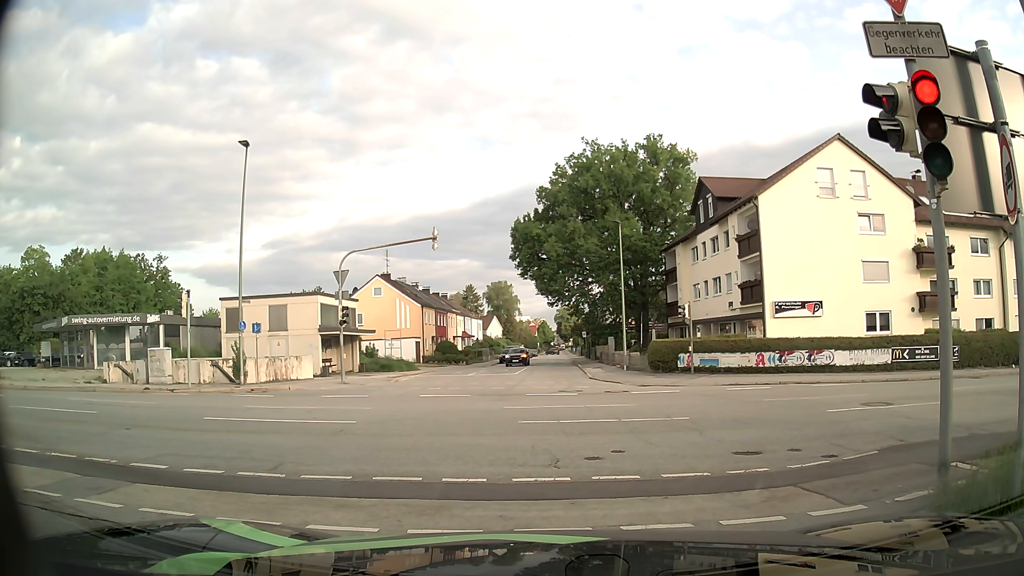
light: Day
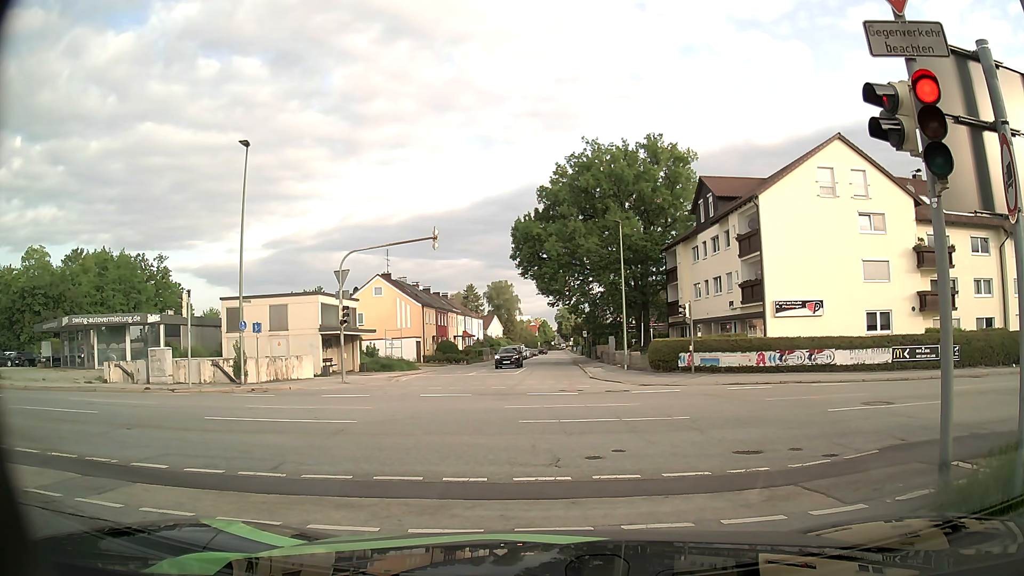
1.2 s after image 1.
(0.0, 0.0) m; 0°
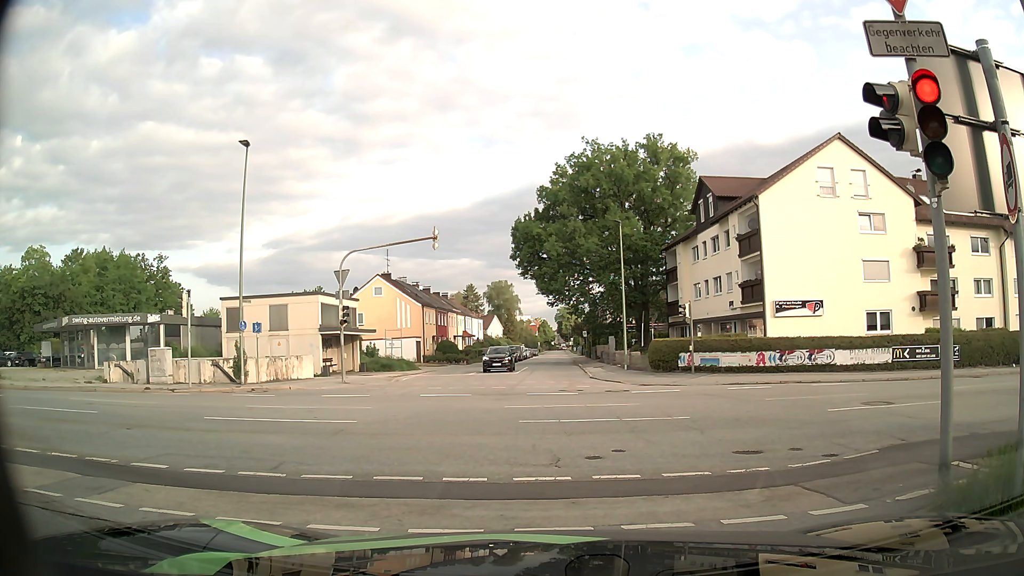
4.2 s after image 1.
(0.0, 0.0) m; 0°
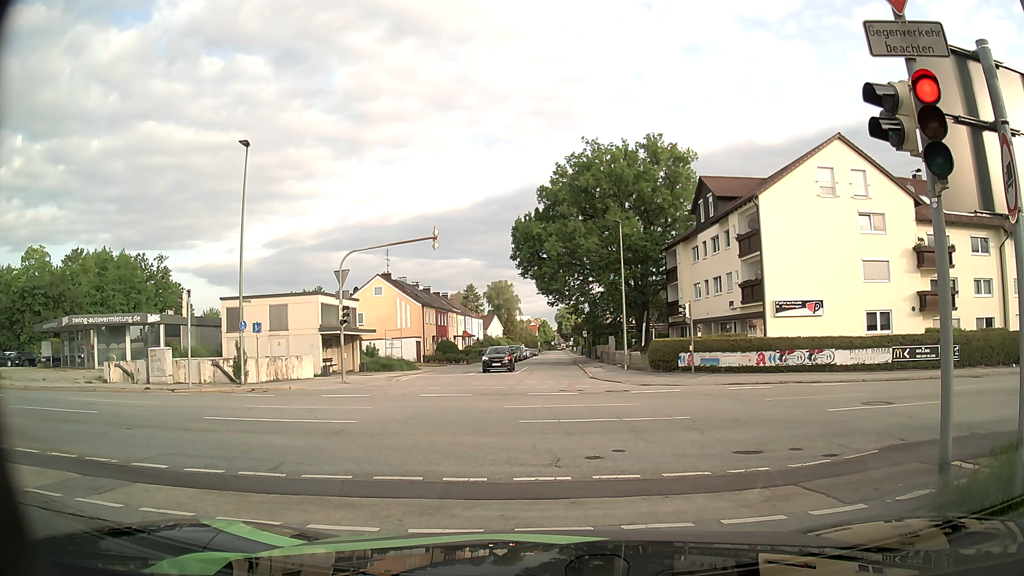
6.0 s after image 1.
(0.0, 0.0) m; 0°
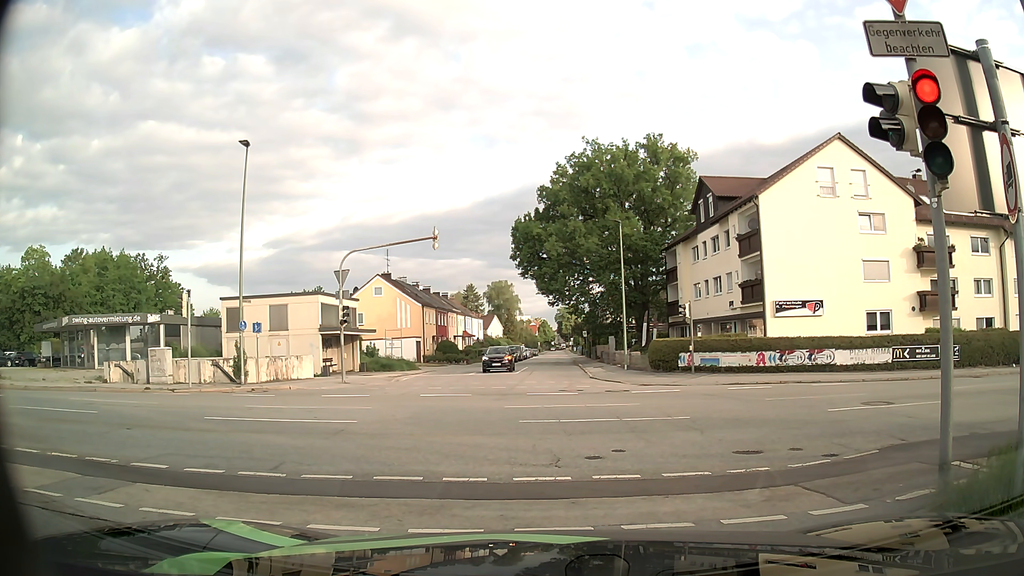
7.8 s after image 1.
(0.0, 0.0) m; 0°
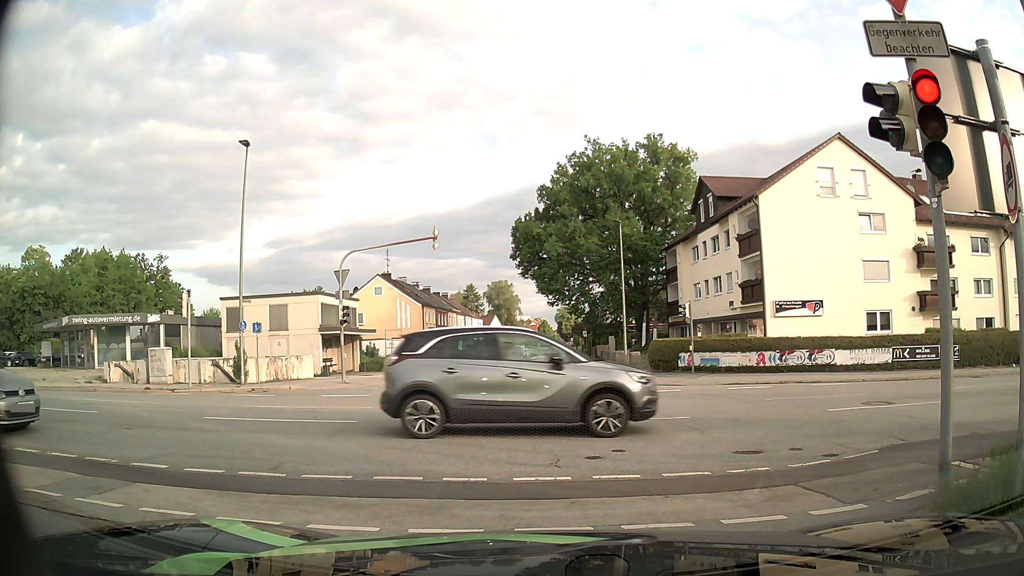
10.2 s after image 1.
(0.0, 0.0) m; 0°
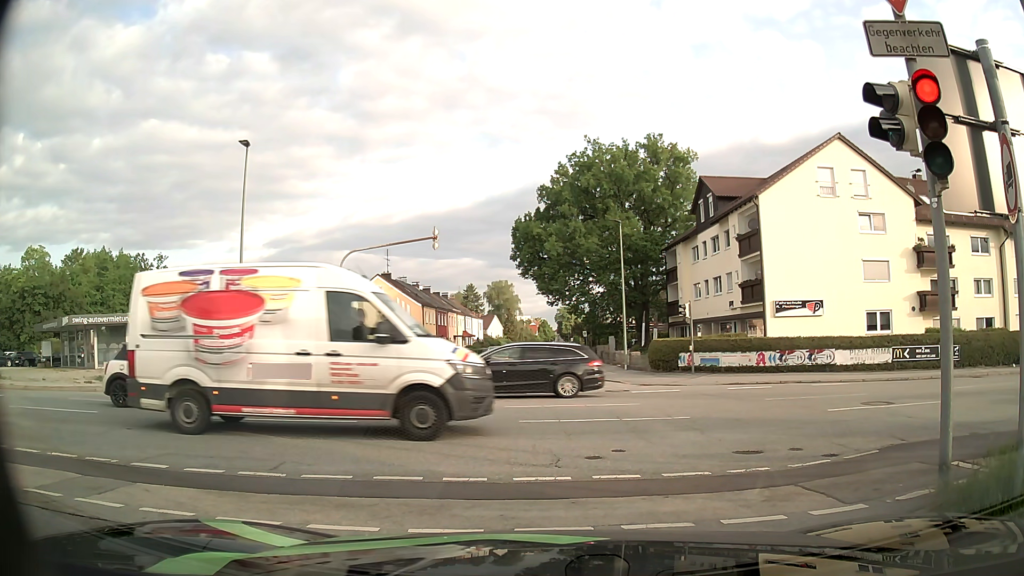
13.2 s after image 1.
(0.0, 0.0) m; 0°
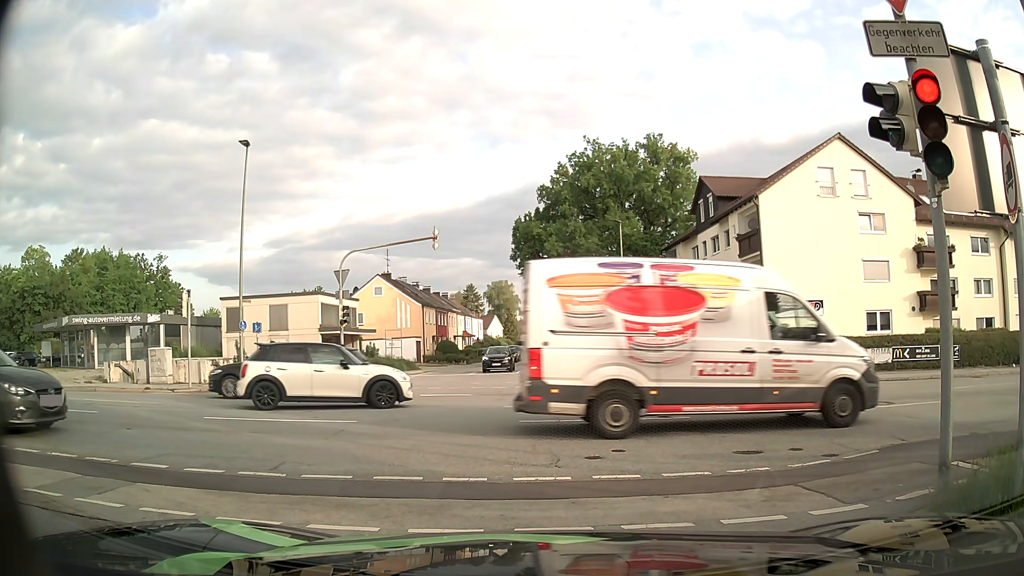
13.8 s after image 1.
(0.0, 0.0) m; 0°
